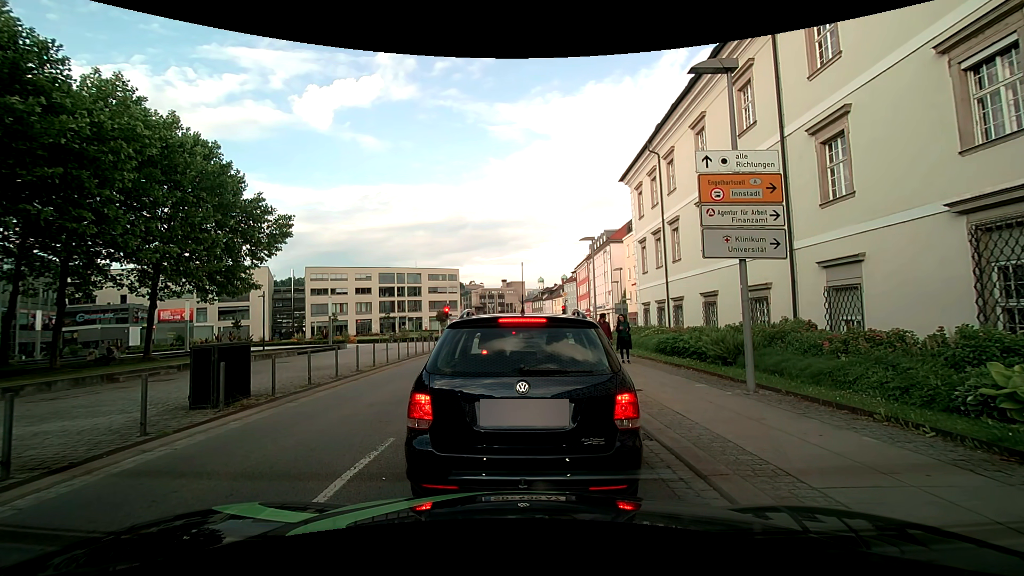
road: tertiary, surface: asphalt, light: Day
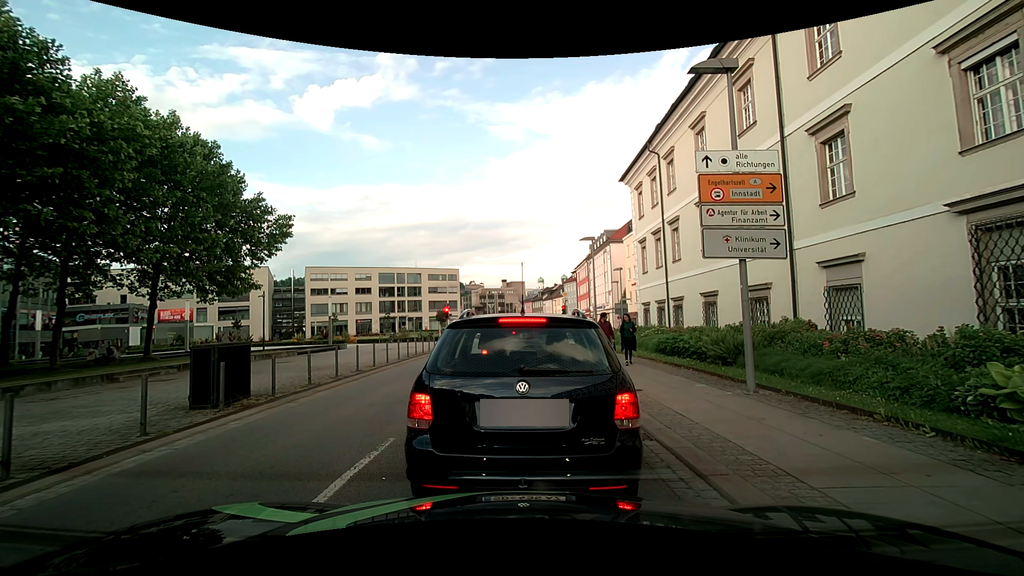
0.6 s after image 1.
(0.0, 0.0) m; 0°
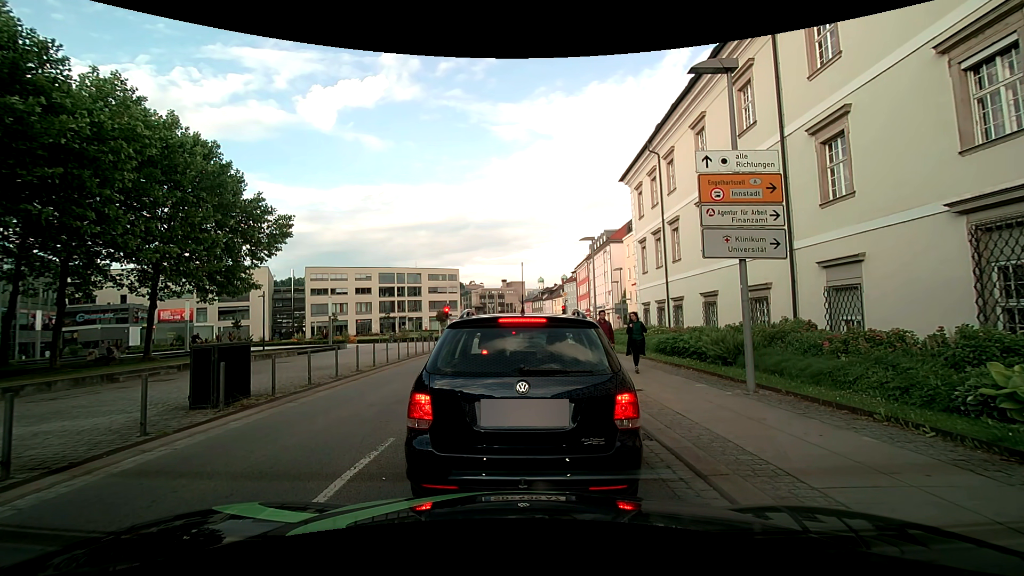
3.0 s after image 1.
(0.0, 0.0) m; 0°
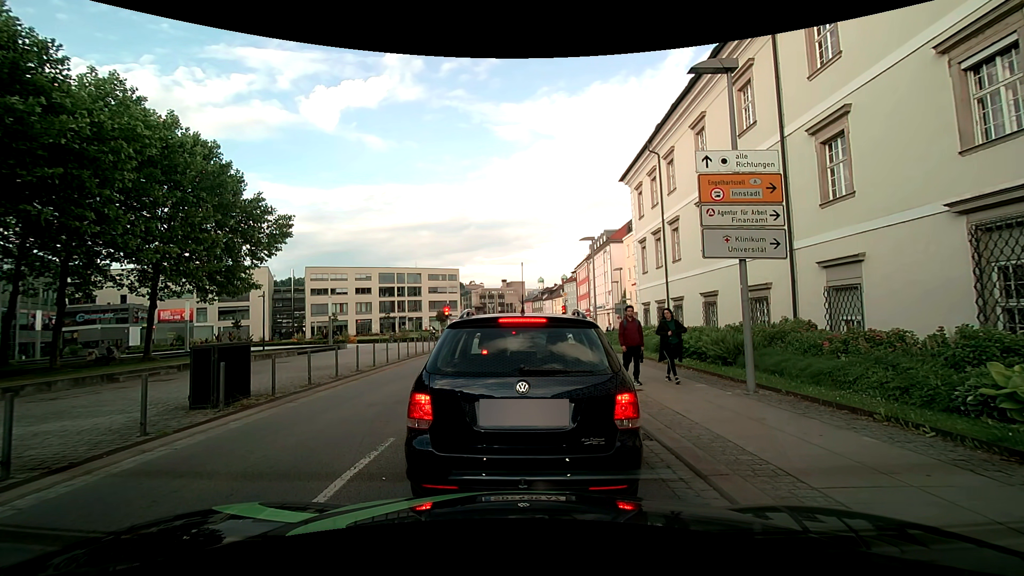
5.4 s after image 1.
(0.0, 0.0) m; 0°
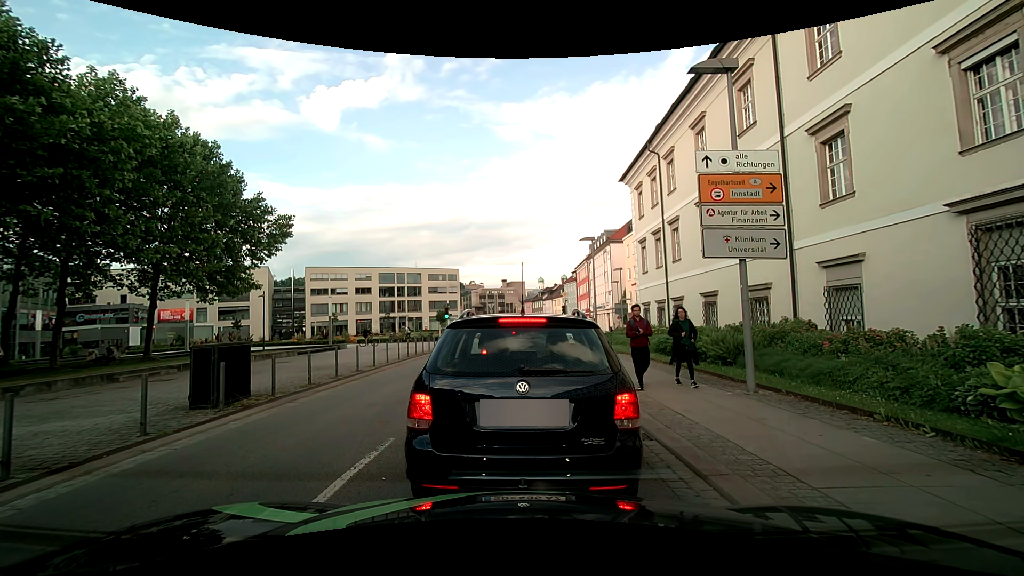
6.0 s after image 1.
(0.0, 0.0) m; 0°
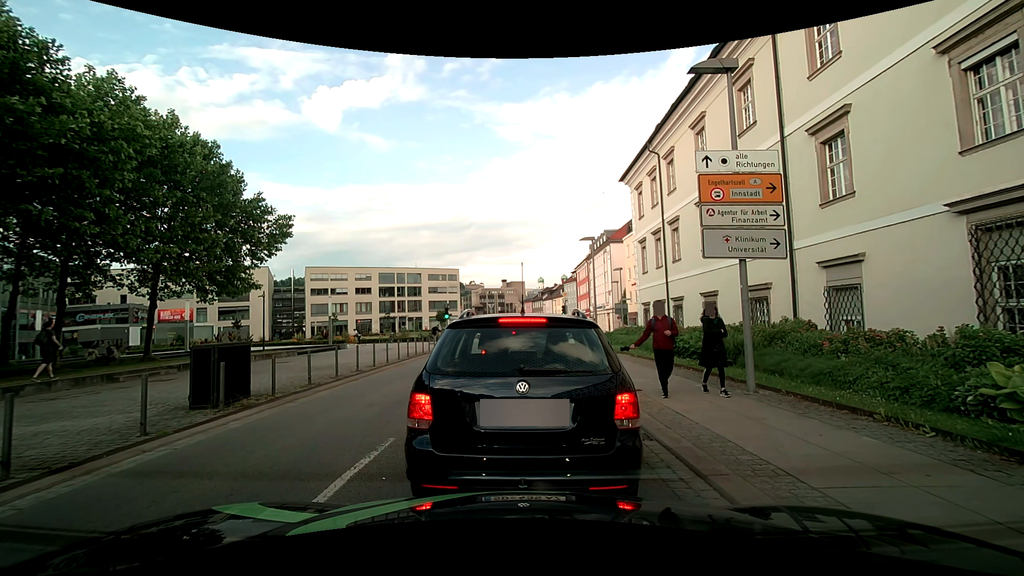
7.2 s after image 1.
(0.0, 0.0) m; 0°
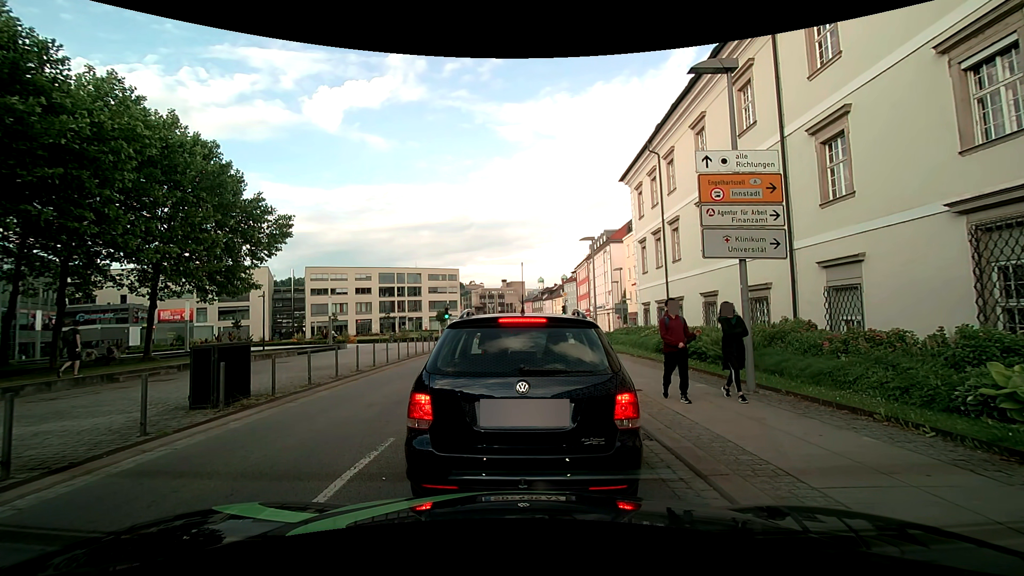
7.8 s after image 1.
(0.0, 0.0) m; 0°
